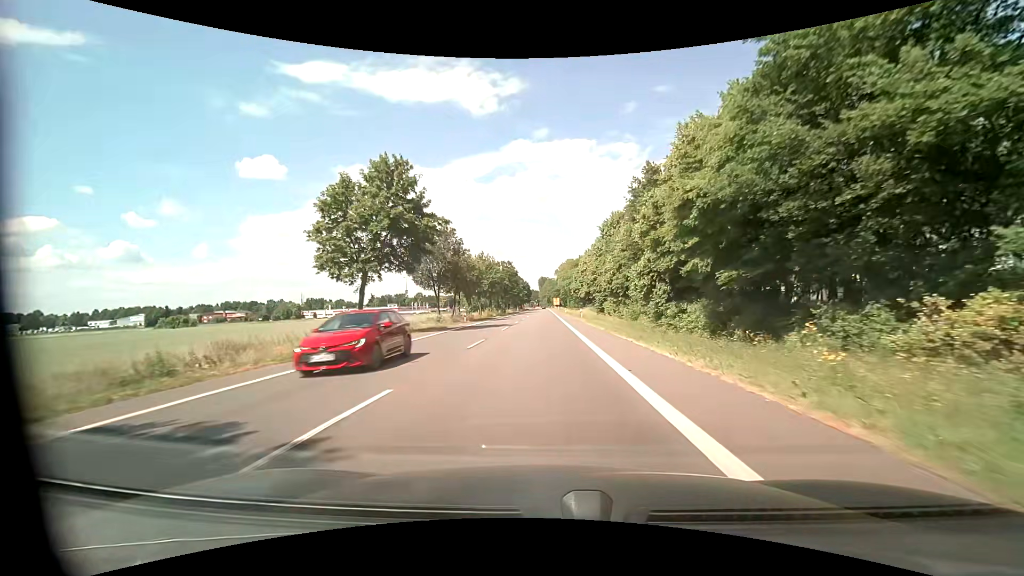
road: primary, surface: asphalt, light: Day
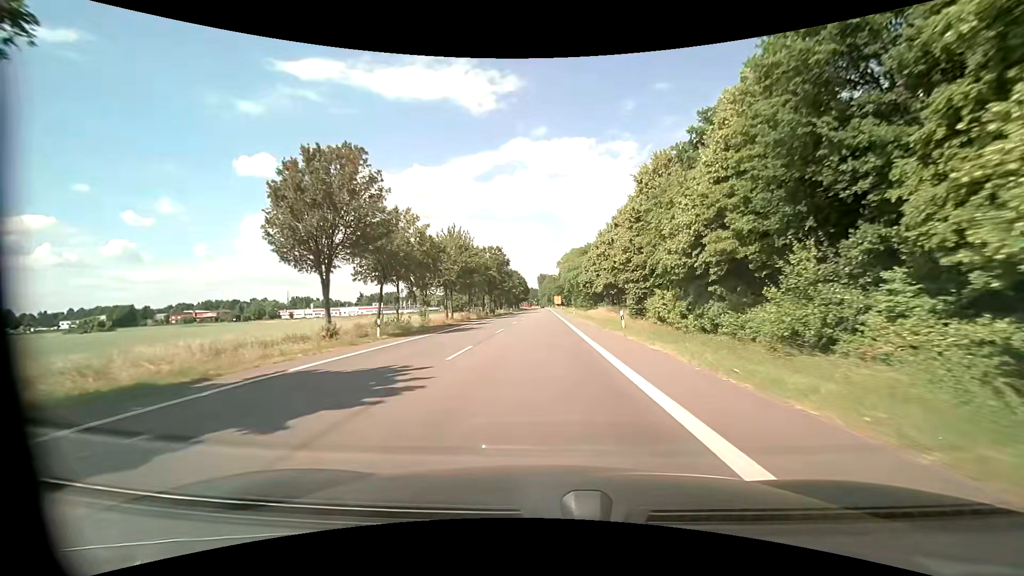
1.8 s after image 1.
(+0.3, +28.6) m; +1°
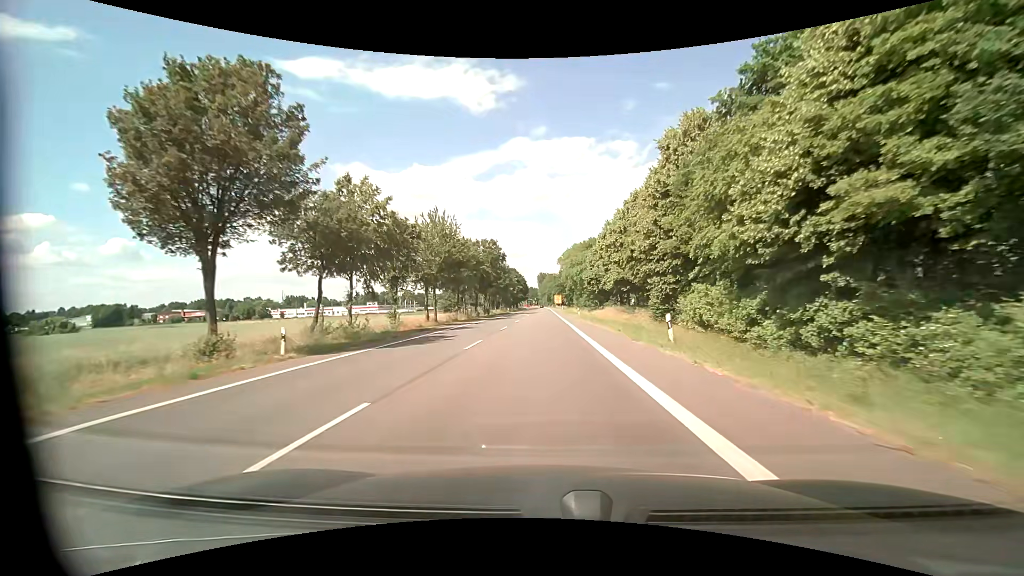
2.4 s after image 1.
(0.0, +9.6) m; 0°
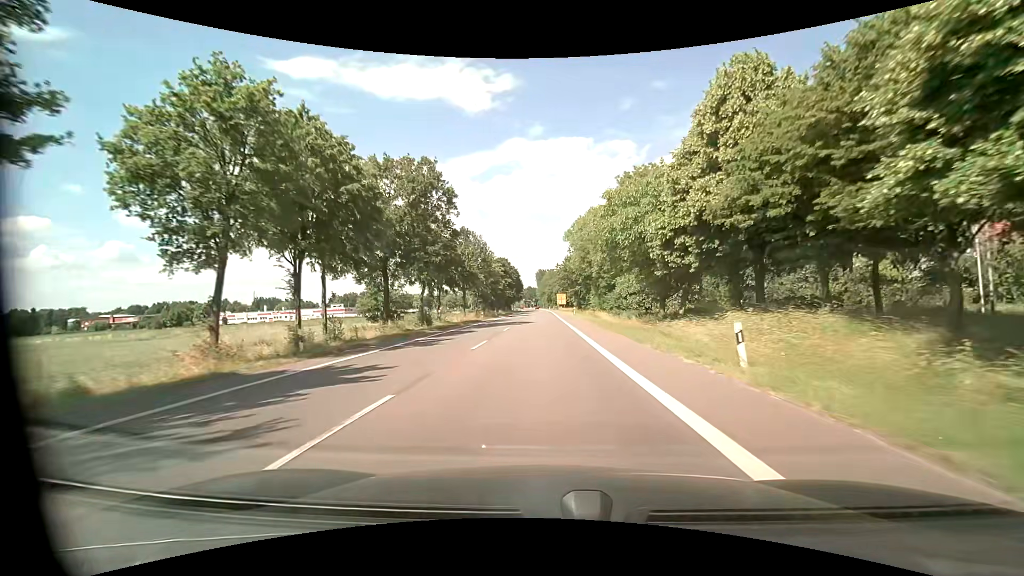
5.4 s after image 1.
(-0.1, +48.4) m; 0°
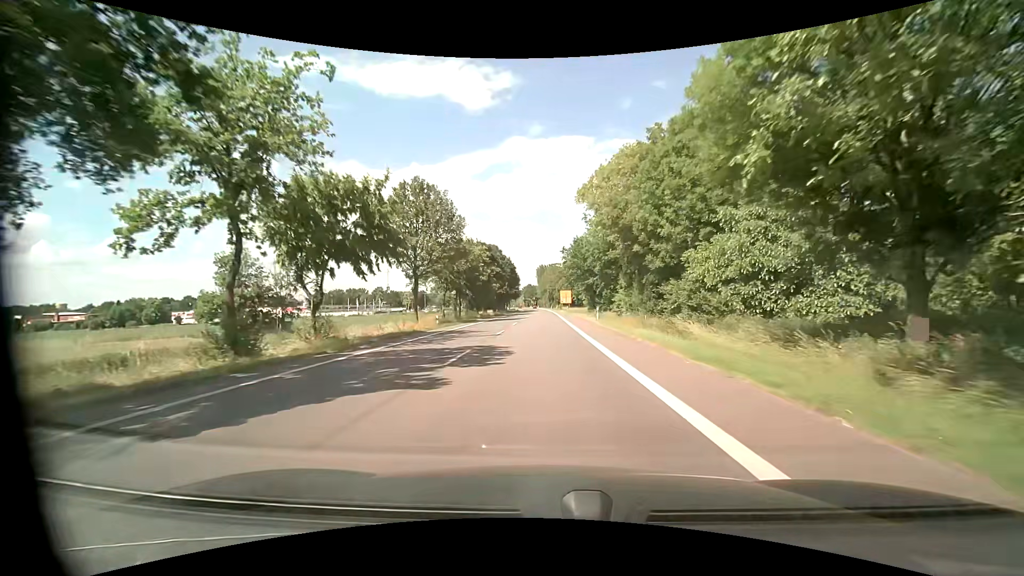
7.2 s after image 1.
(+0.1, +29.1) m; 0°
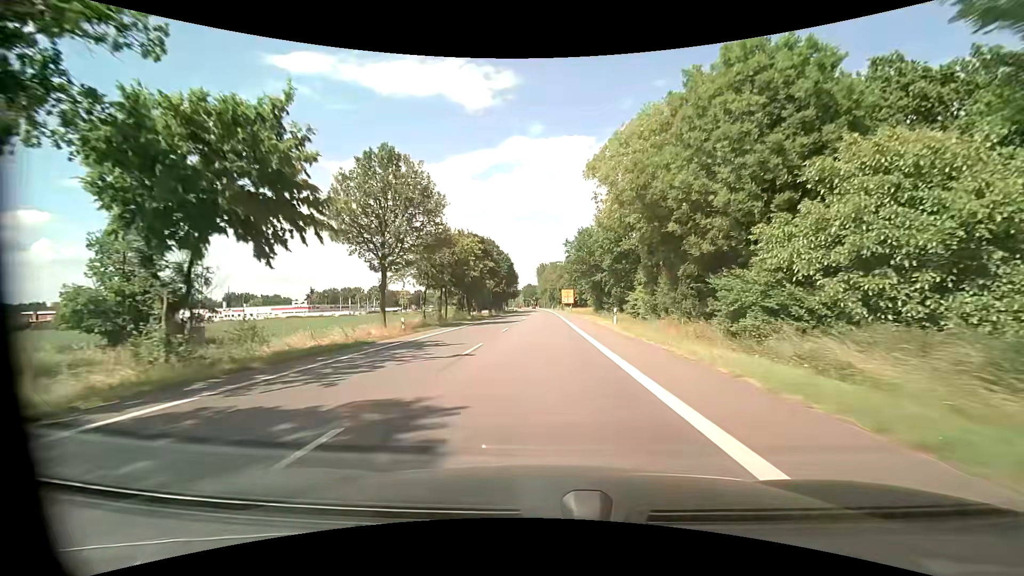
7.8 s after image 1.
(0.0, +9.7) m; 0°
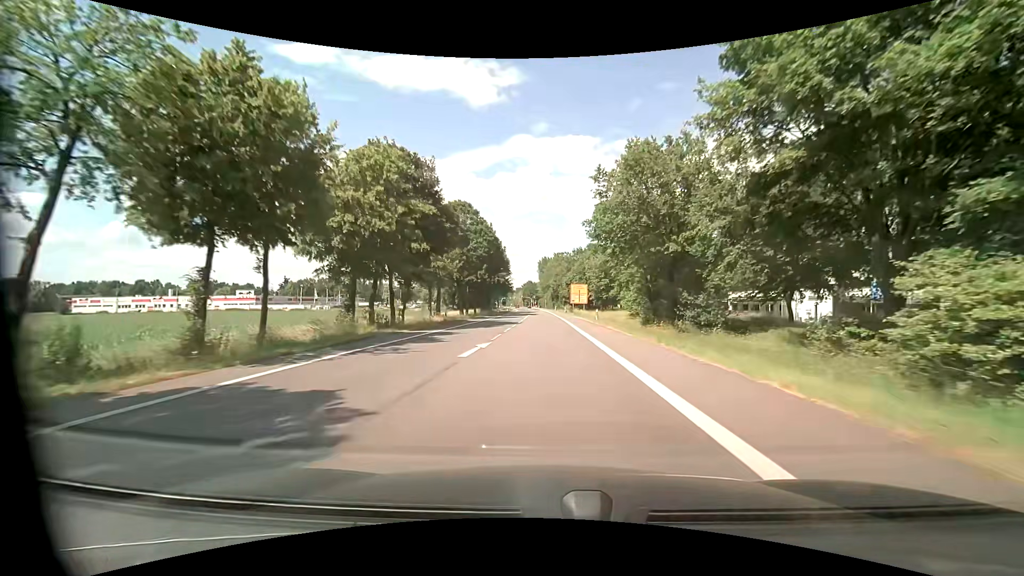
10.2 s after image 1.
(-0.1, +38.4) m; 0°
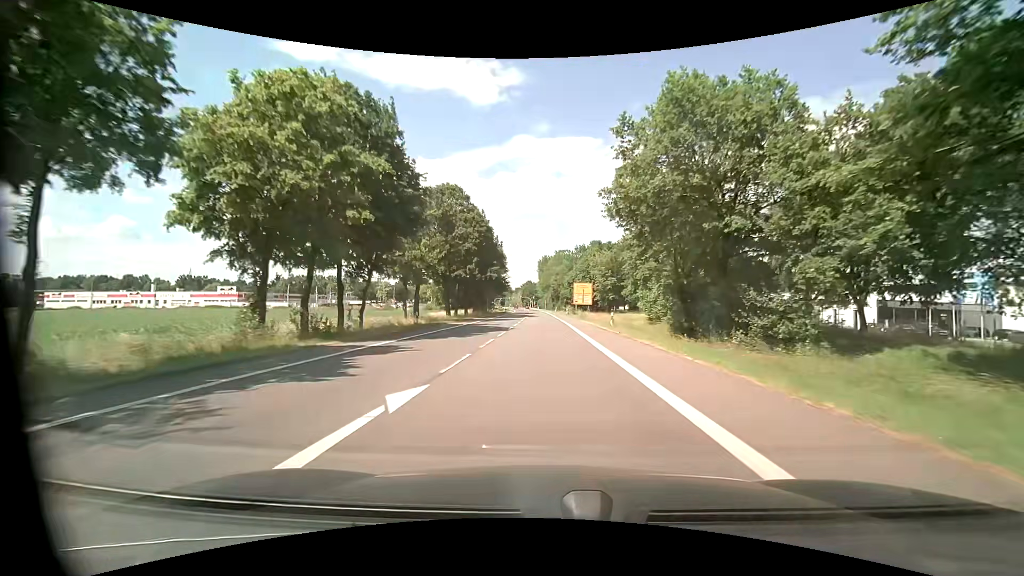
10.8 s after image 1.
(0.0, +9.5) m; +1°
(0, +10) (0, +20) (0, +30) (0, +40) (-1, +50) (-1, +60) (-1, +70) (-1, +80) (-1, +90) (-2, +100) m
